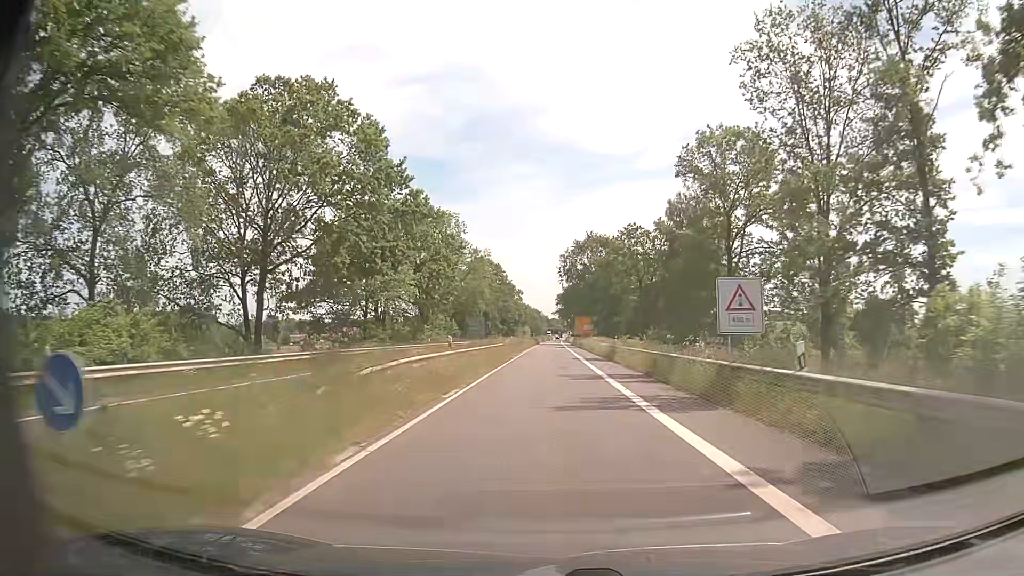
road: secondary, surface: asphalt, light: Day
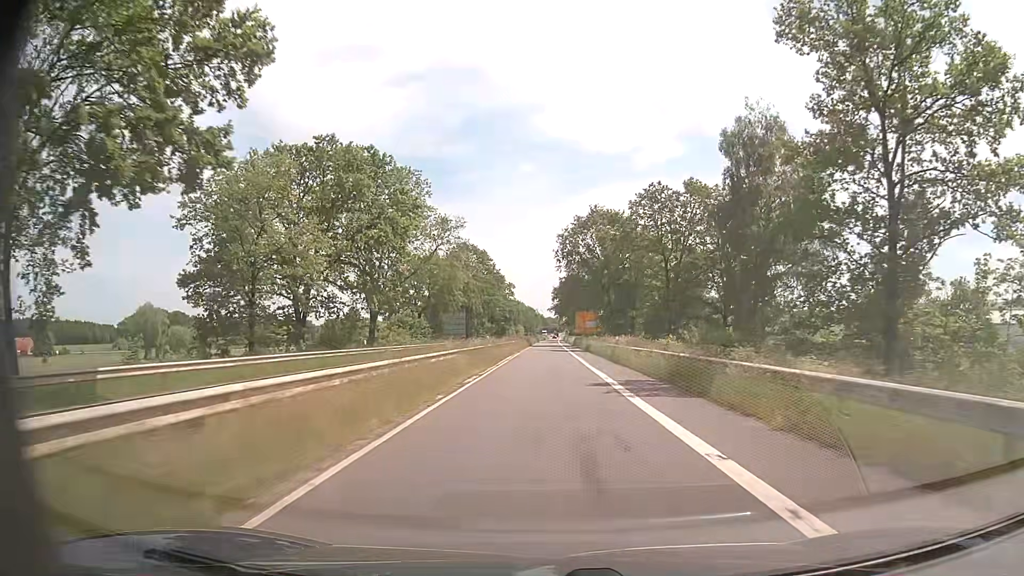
(+0.1, +21.9) m; 0°
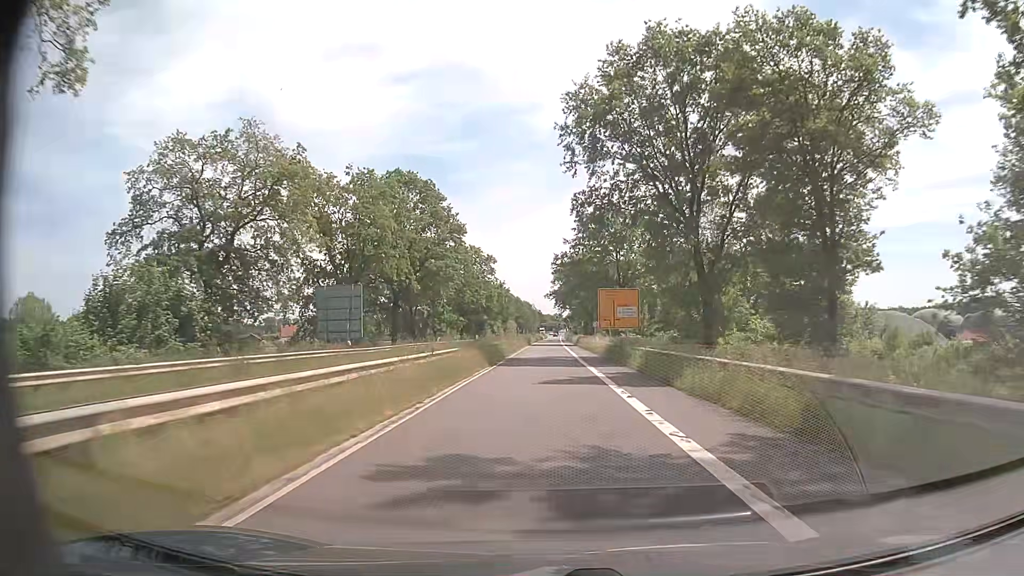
(+0.3, +54.6) m; 0°
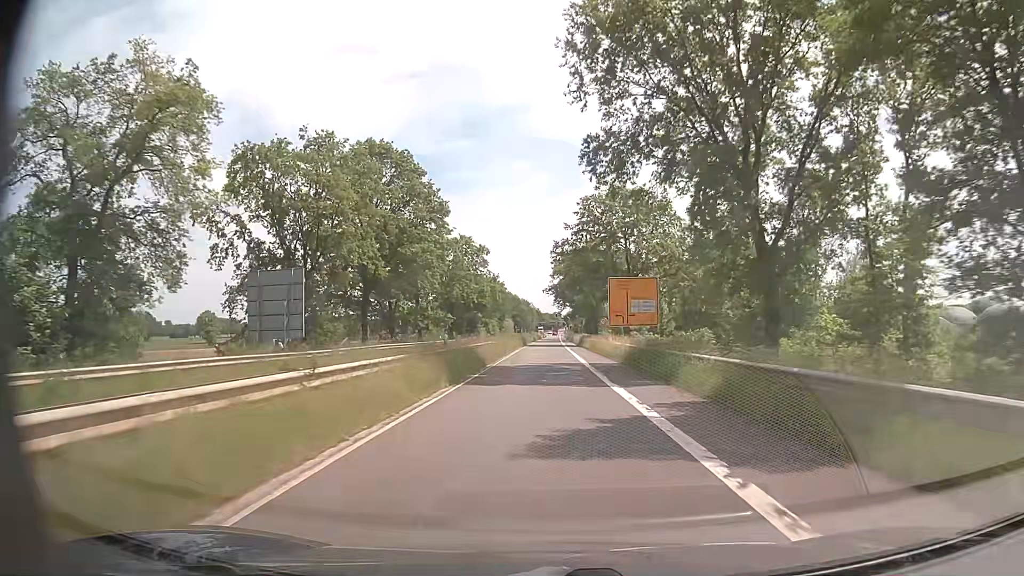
(0.0, +10.9) m; +1°
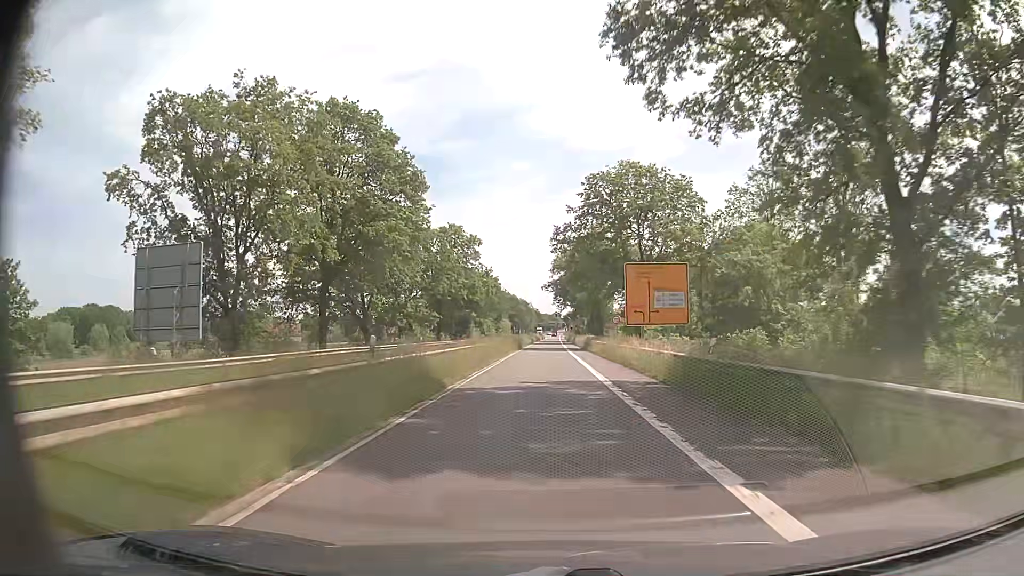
(-0.1, +10.9) m; 0°
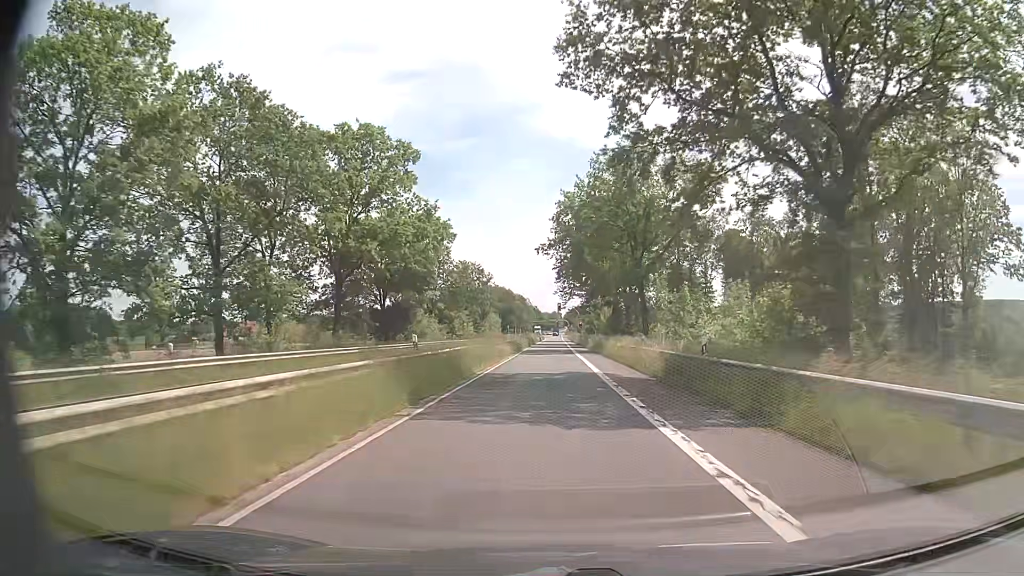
(-0.2, +43.6) m; 0°
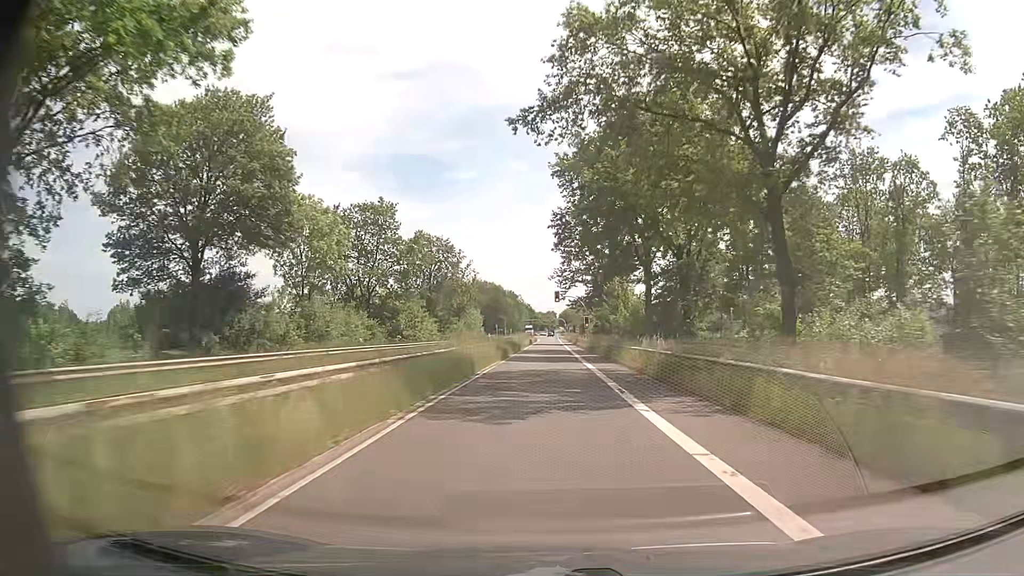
(+0.1, +32.7) m; 0°
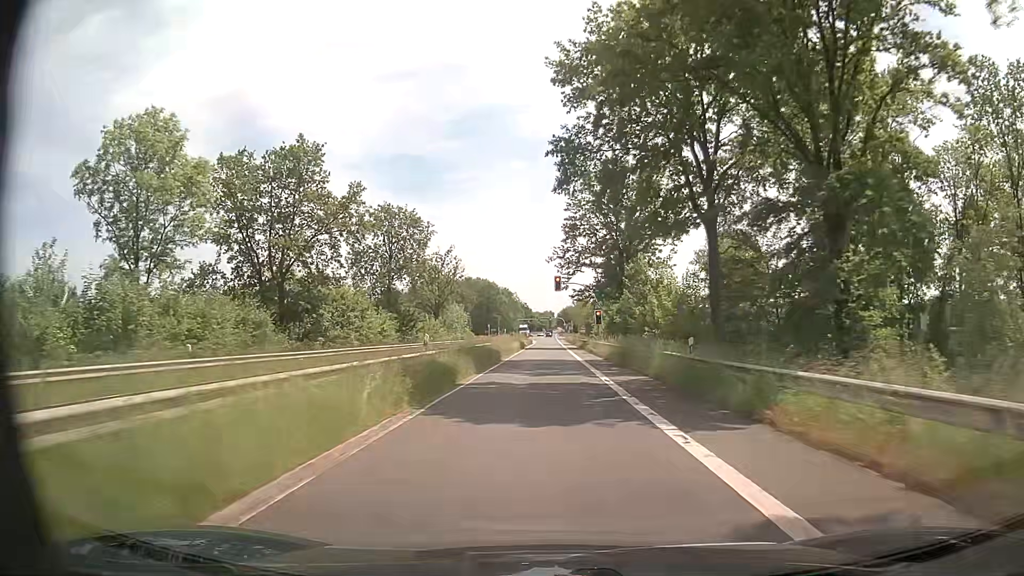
(0.0, +21.8) m; 0°
(0, +10) (0, +20) (0, +30) (0, +40) (0, +50) (0, +60) (0, +70) (0, +80) (0, +90) (0, +100) m
